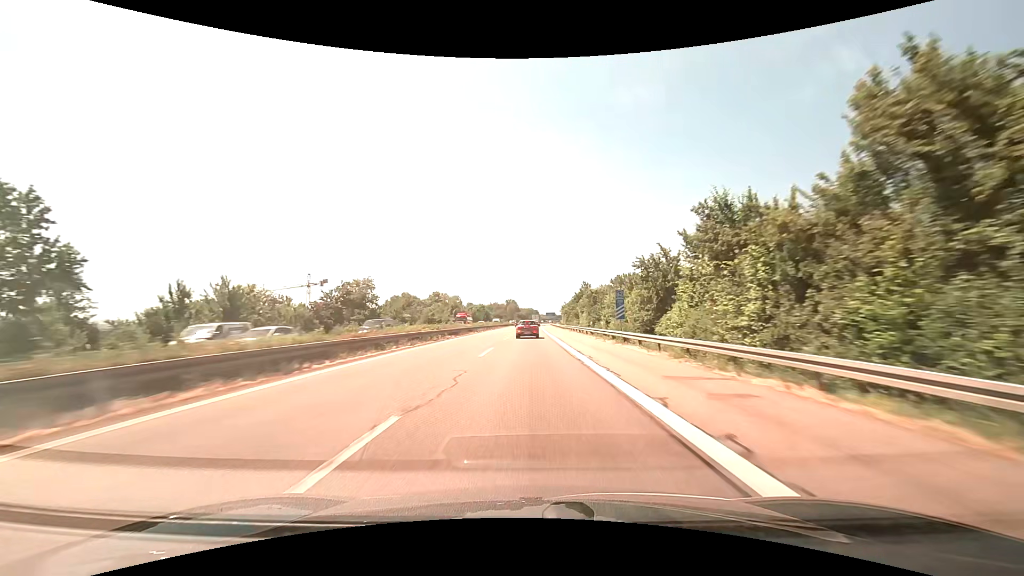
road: motorway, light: Day
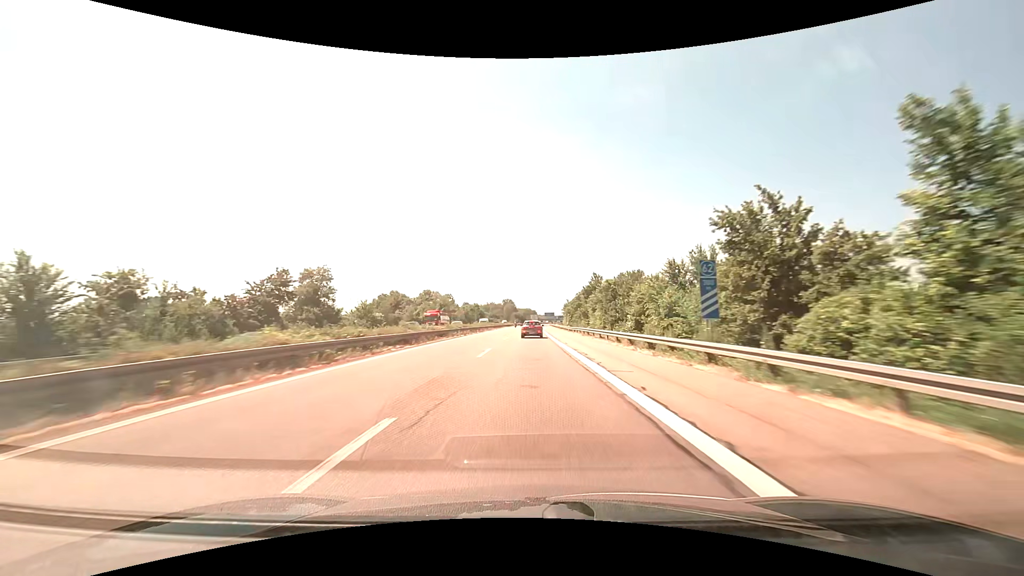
(0.0, +18.3) m; 0°
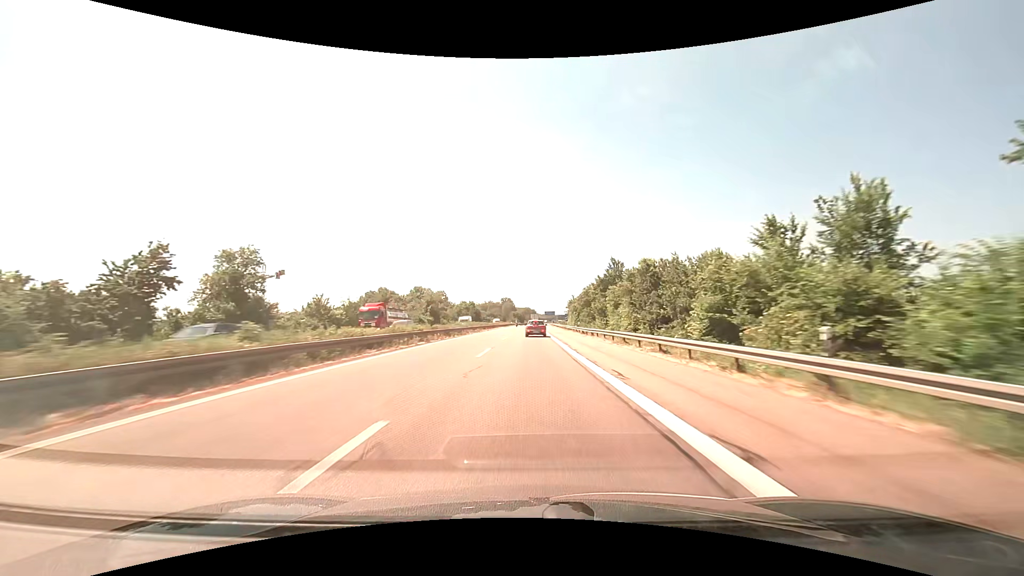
(0.0, +18.3) m; 0°
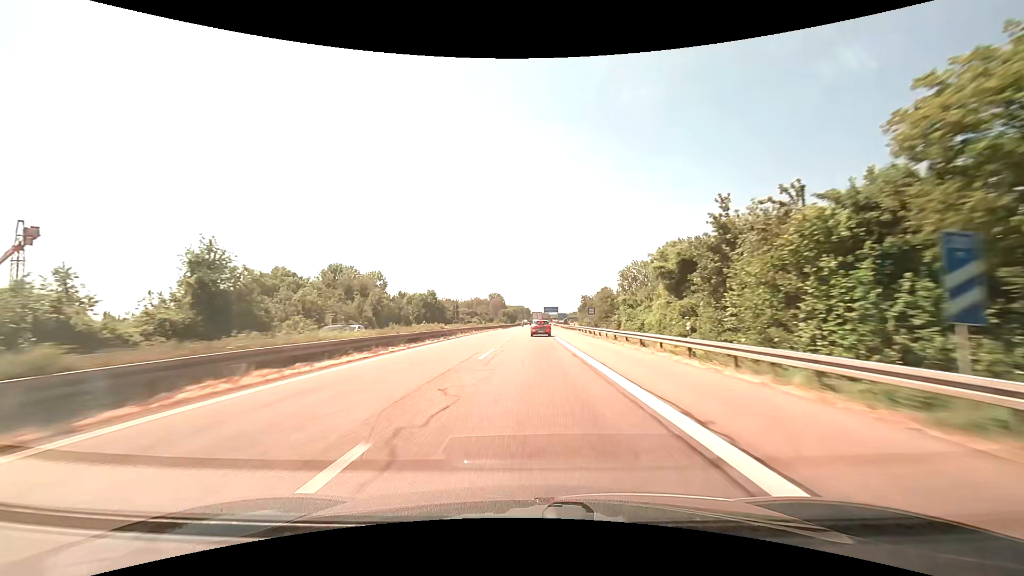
(+0.5, +91.7) m; +1°
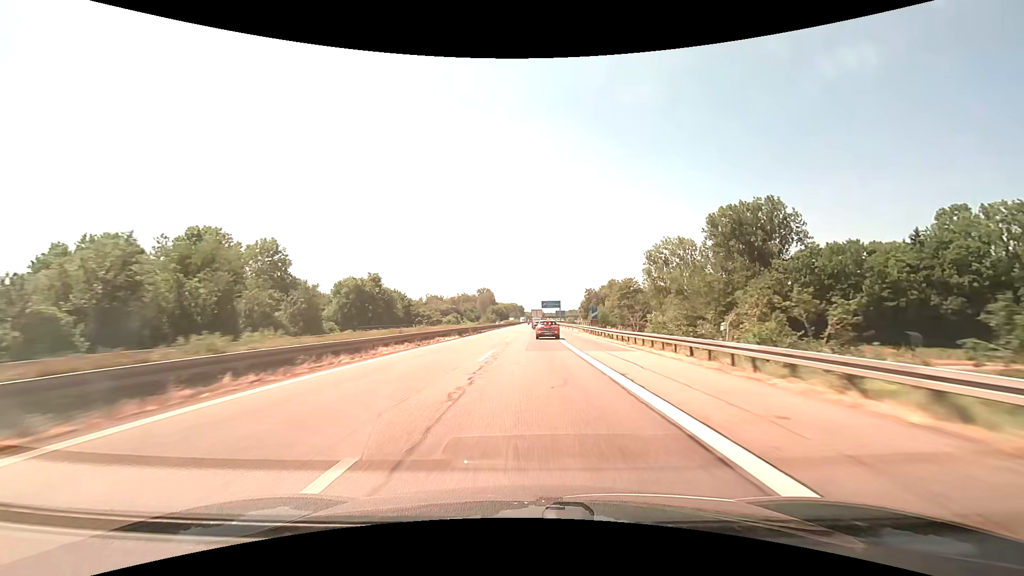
(+0.3, +54.7) m; +1°
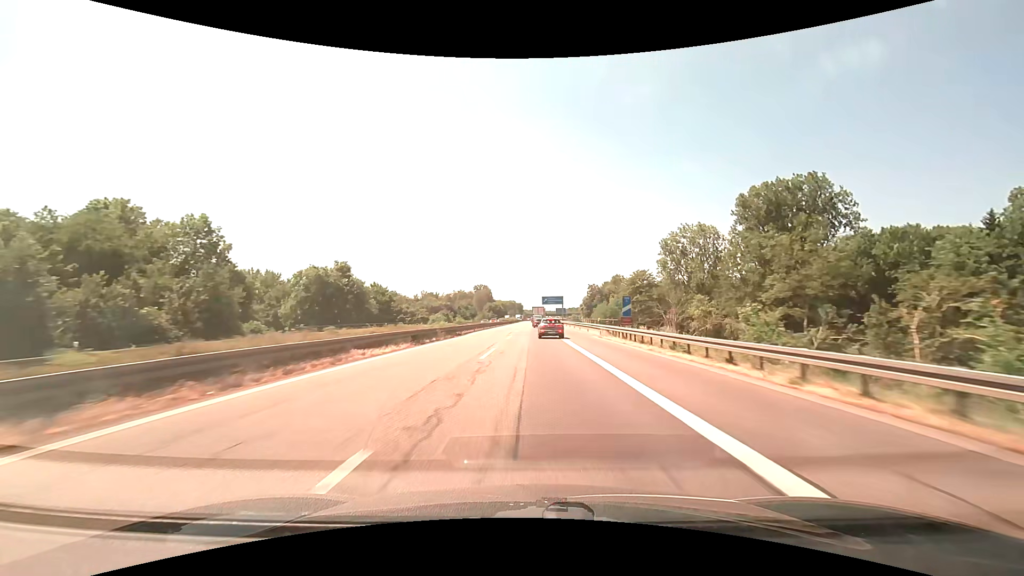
(0.0, +17.8) m; 0°
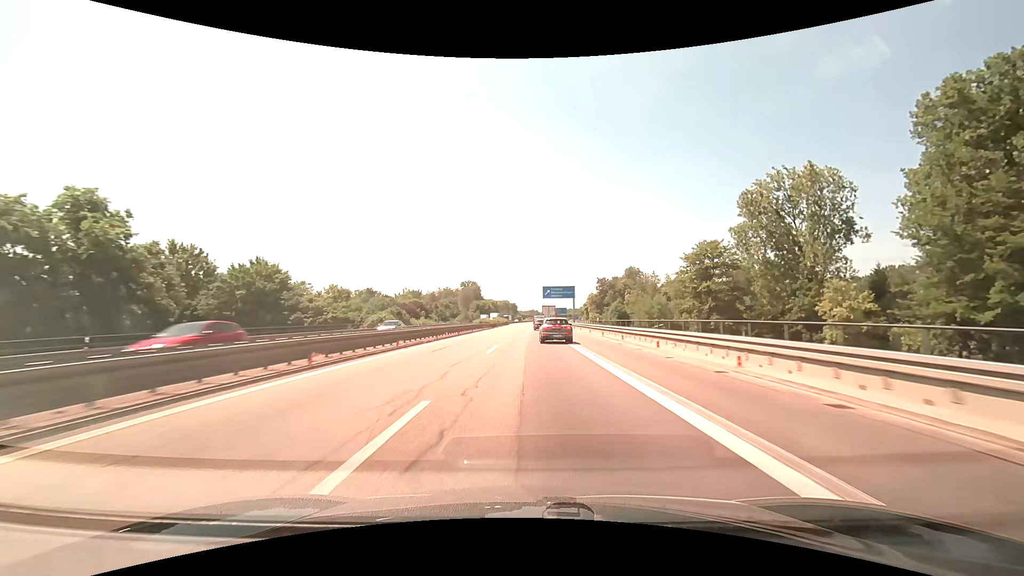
(+0.3, +51.0) m; +1°
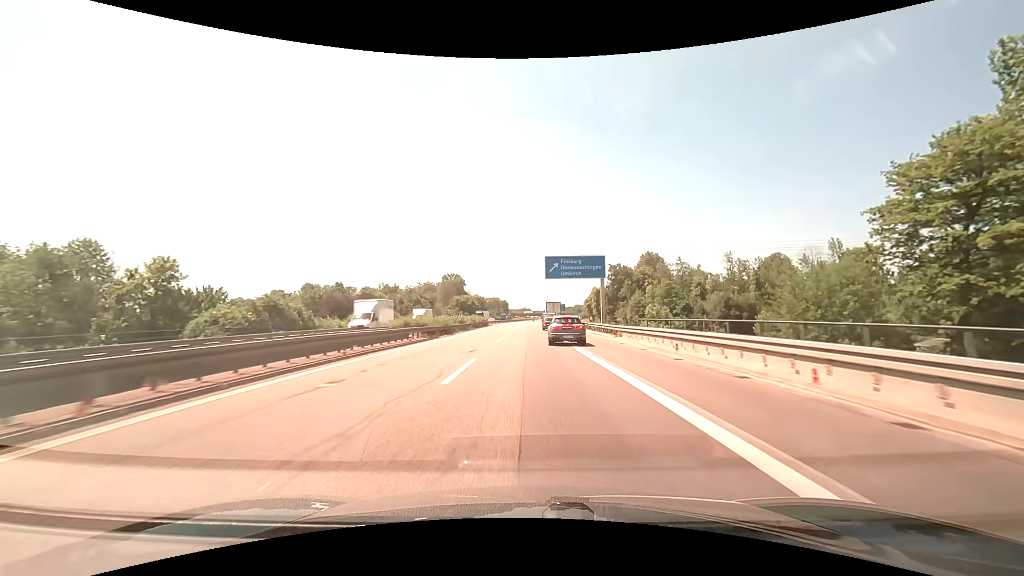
(+0.2, +46.2) m; +1°
(0, +10) (0, +20) (0, +30) (+1, +40) (+1, +50) (+2, +60) (+3, +70) (+3, +80) (+4, +90) (+4, +100) m
